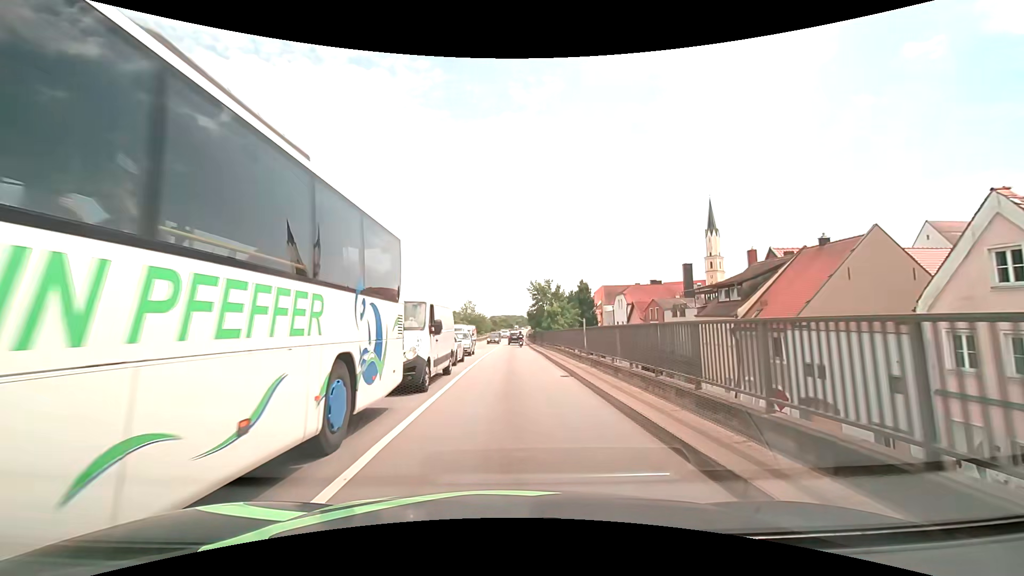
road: primary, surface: asphalt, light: Day
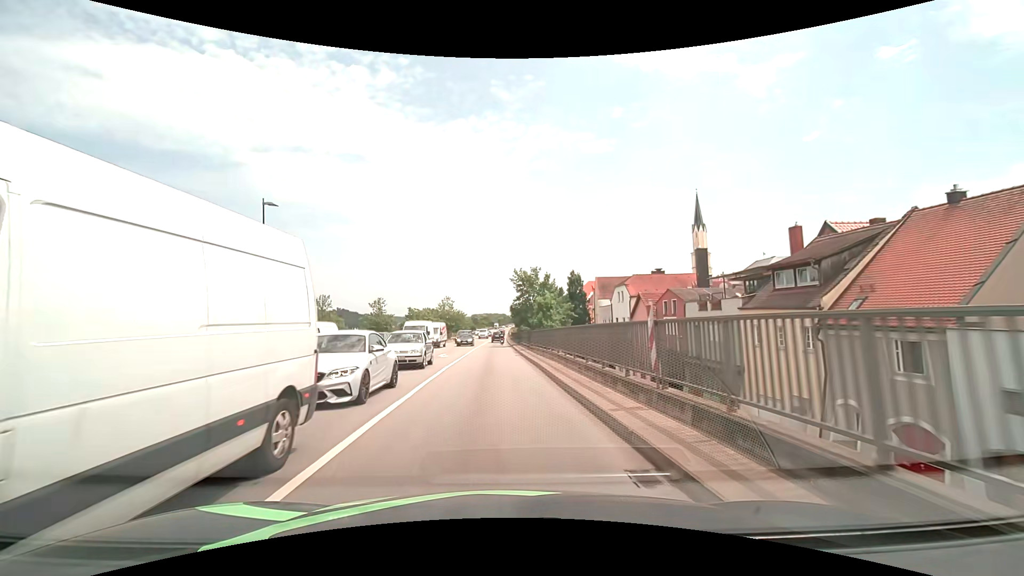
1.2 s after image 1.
(+0.3, +10.5) m; +2°
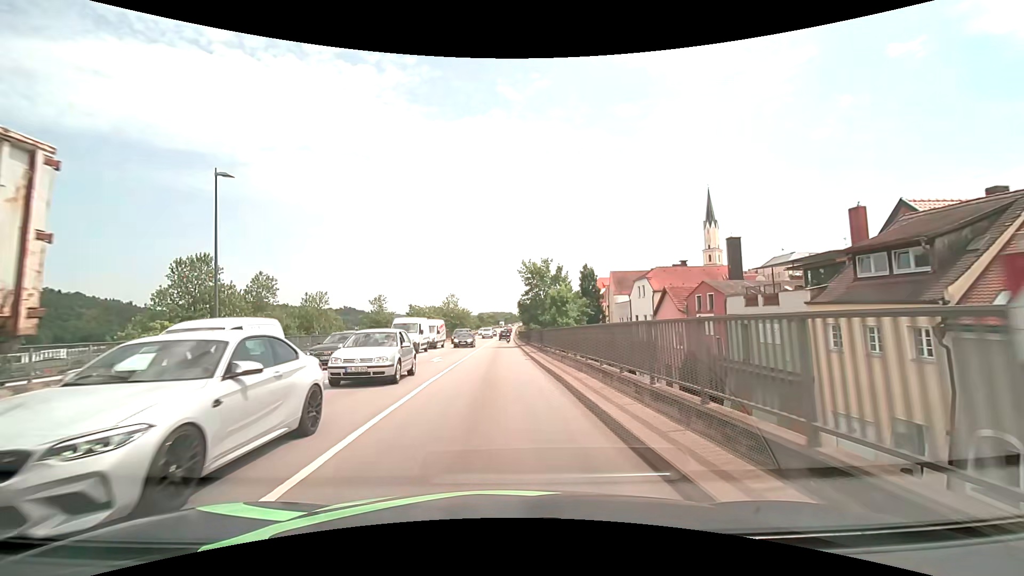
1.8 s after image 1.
(0.0, +5.6) m; -1°
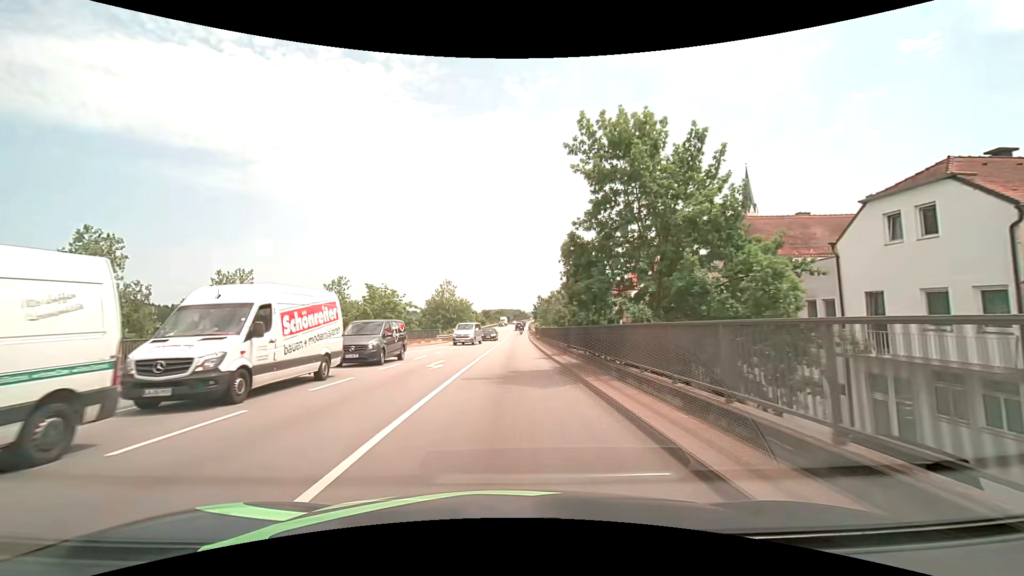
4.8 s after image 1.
(-0.5, +30.8) m; 0°
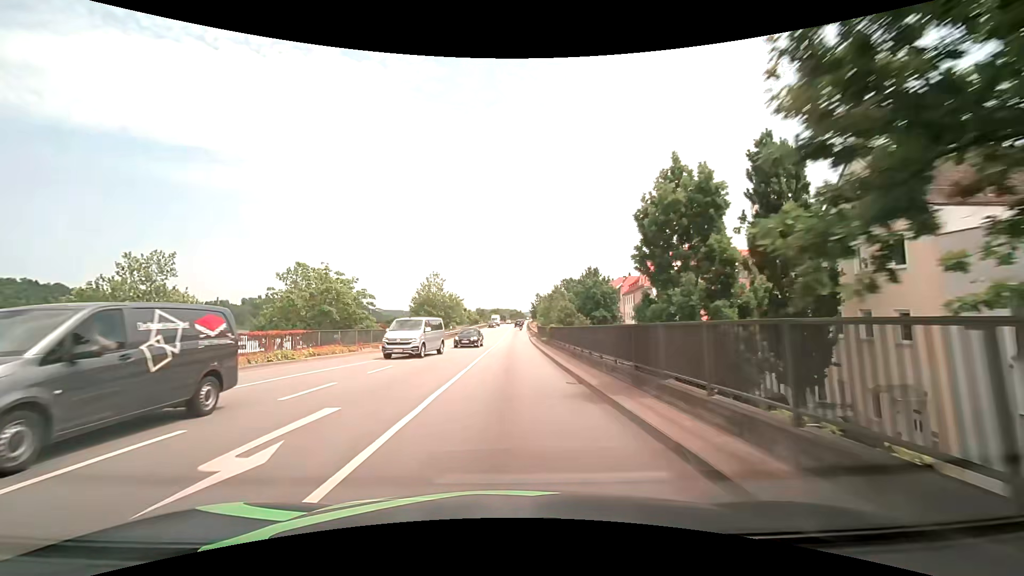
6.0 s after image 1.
(0.0, +13.8) m; 0°
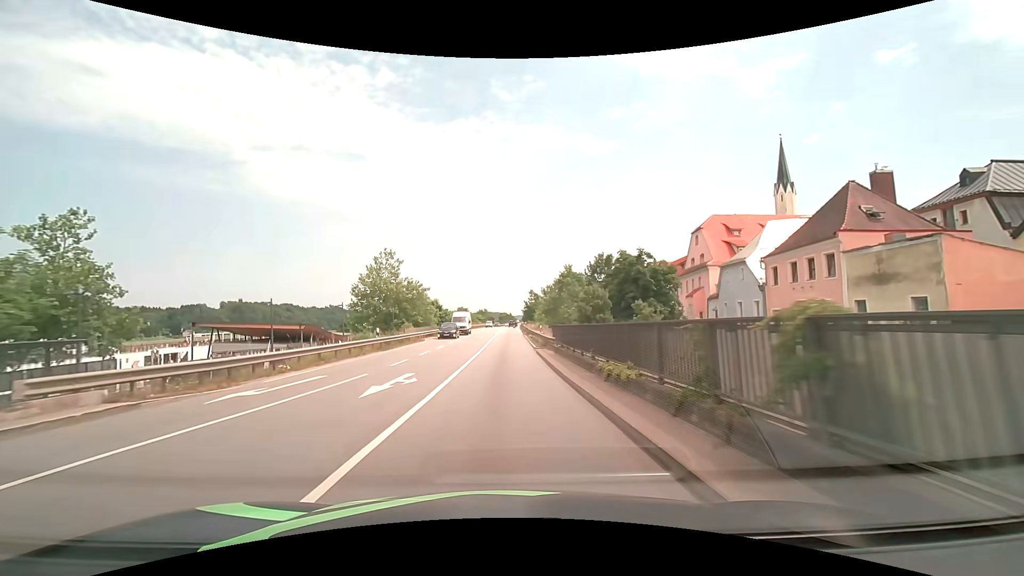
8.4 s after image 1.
(+0.4, +29.9) m; +1°
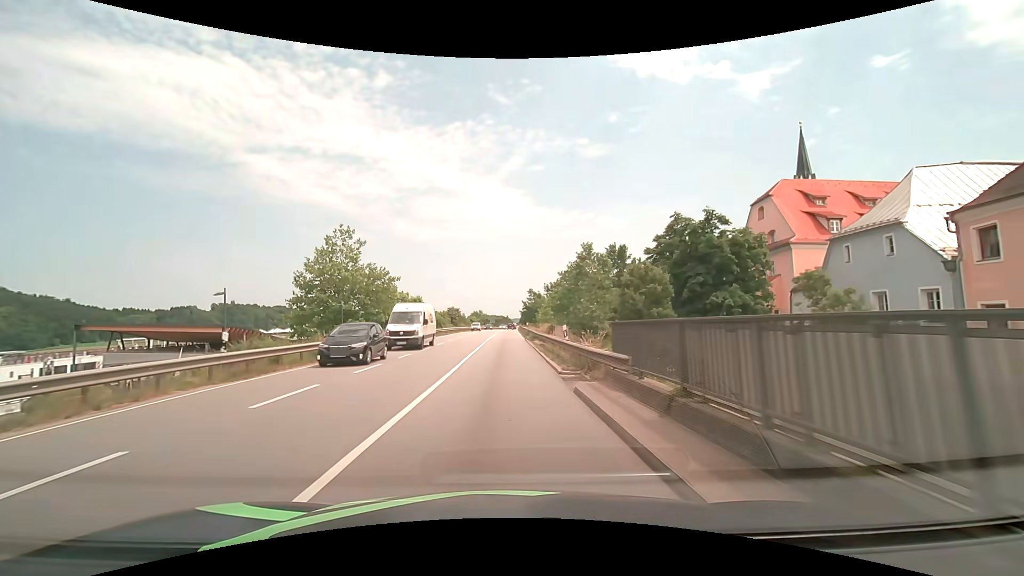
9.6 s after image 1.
(0.0, +15.9) m; 0°
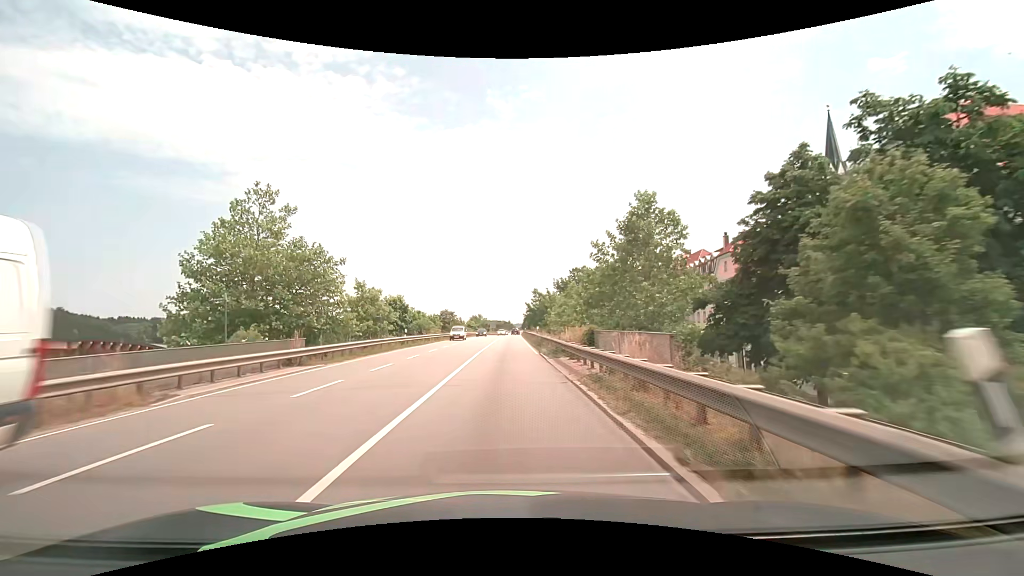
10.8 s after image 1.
(0.0, +16.2) m; -1°
(0, +10) (0, +20) (0, +30) (0, +40) (0, +50) (+1, +60) (+1, +70) (+1, +80) (+1, +90) (+1, +100) m
